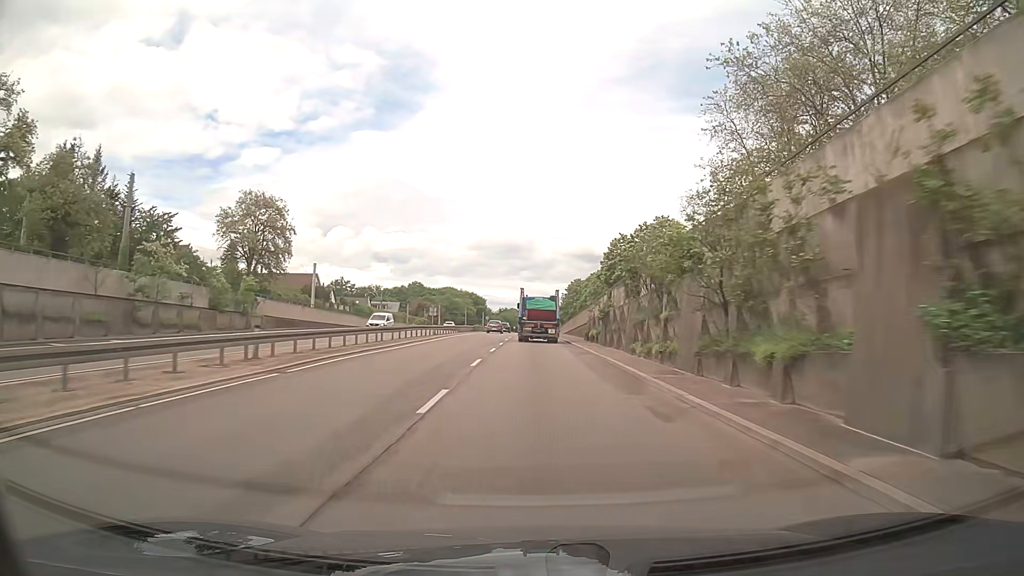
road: trunk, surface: asphalt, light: Day
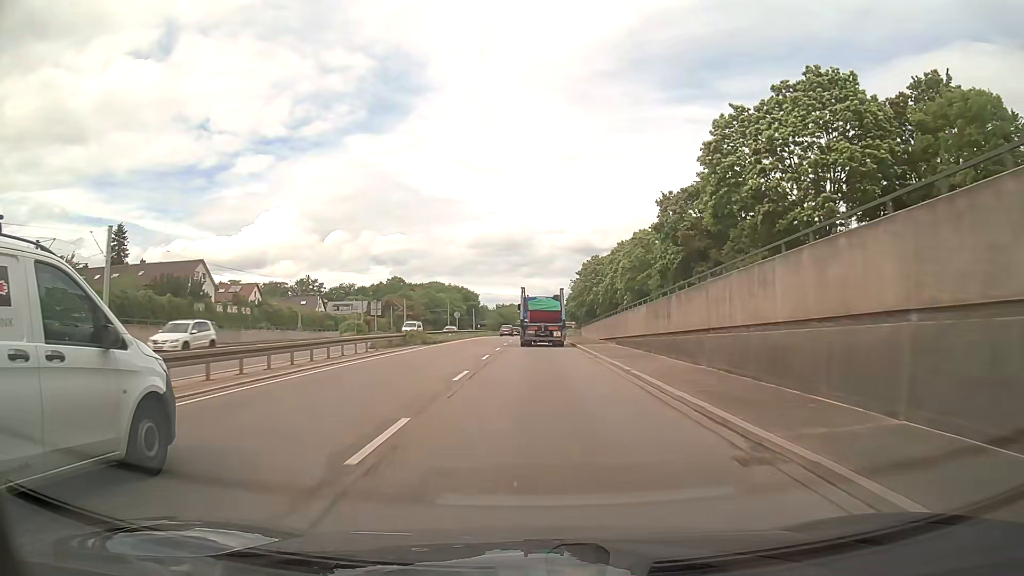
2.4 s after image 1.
(+0.1, +48.4) m; 0°
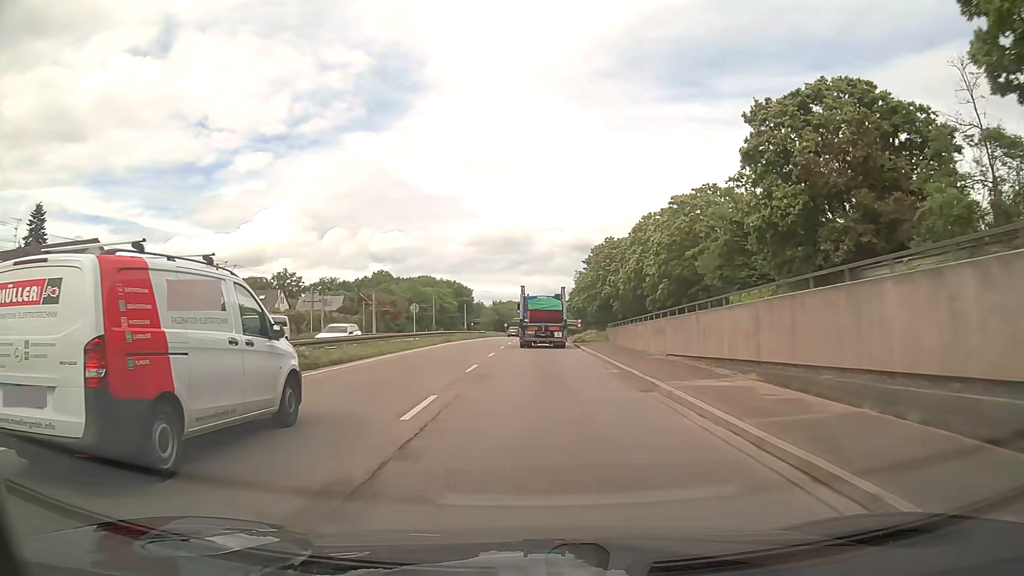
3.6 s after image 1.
(-0.1, +24.0) m; 0°
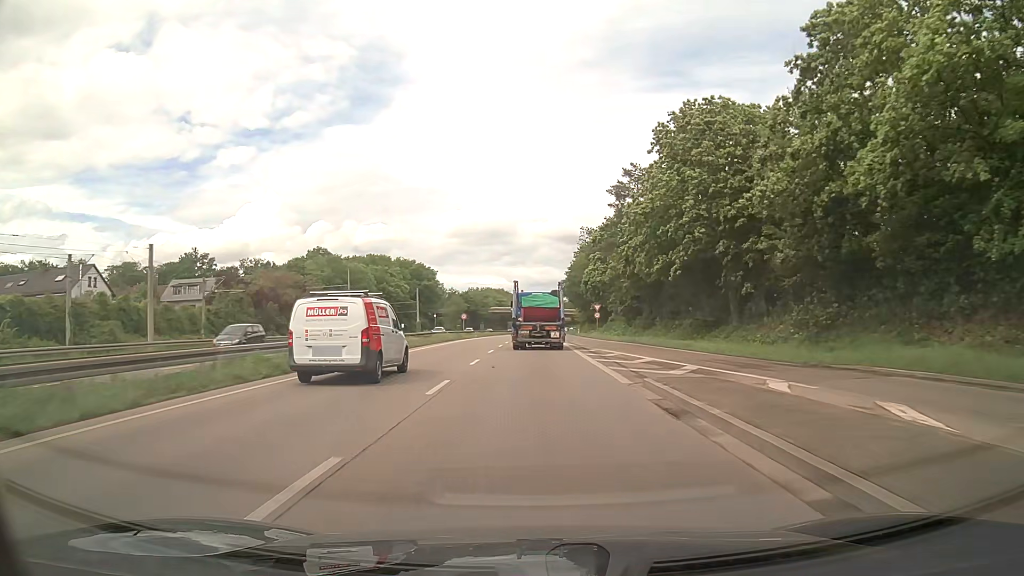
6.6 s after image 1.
(+0.5, +59.6) m; +1°
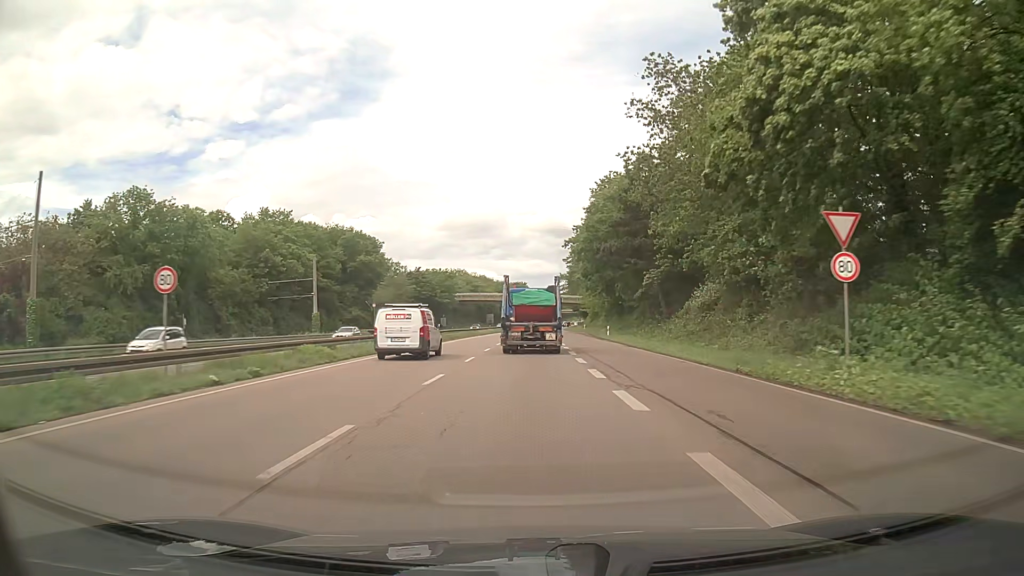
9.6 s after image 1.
(+0.7, +60.6) m; +1°
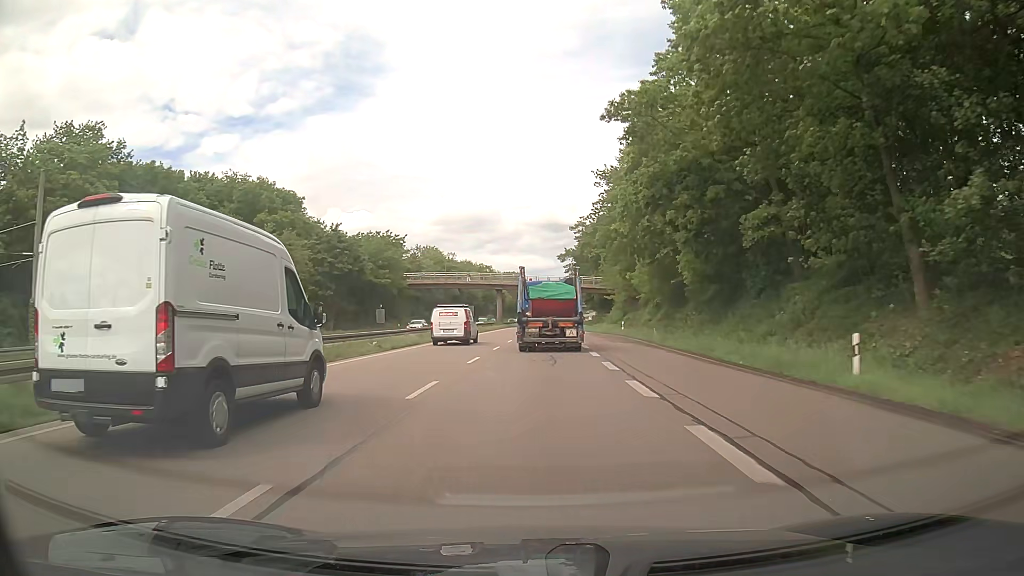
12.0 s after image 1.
(+0.1, +47.8) m; 0°
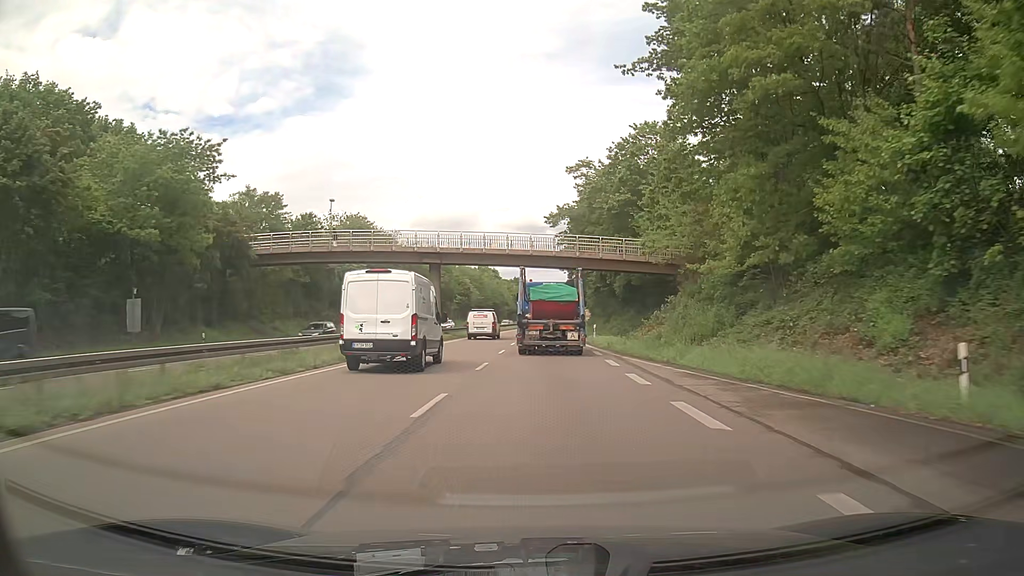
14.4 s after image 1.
(+0.7, +46.5) m; +2°
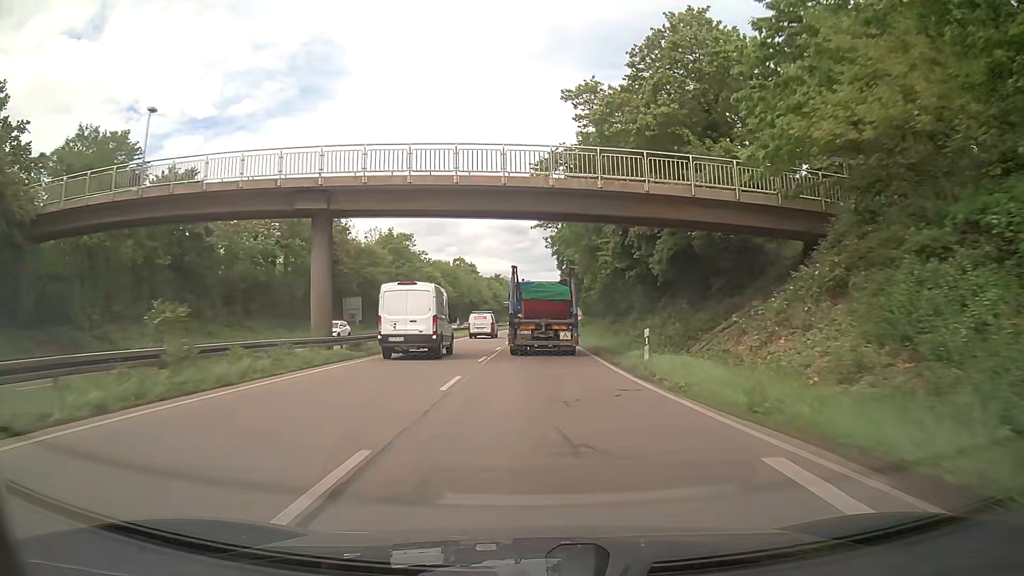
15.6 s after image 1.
(+0.3, +23.3) m; +1°
(0, +10) (0, +20) (0, +30) (+1, +40) (+1, +50) (+1, +60) (+2, +70) (+2, +80) (+3, +90) (+3, +100) m
